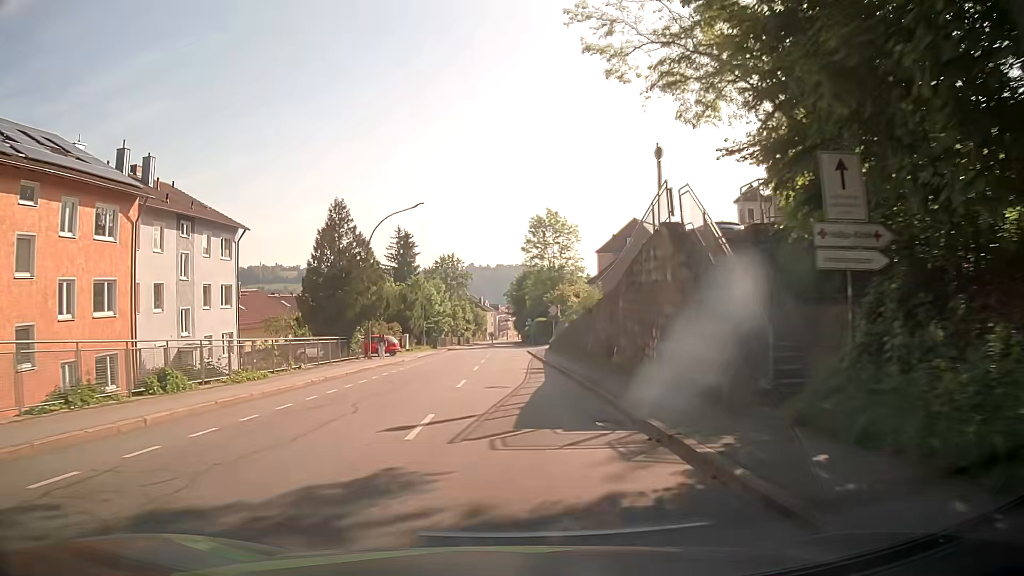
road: tertiary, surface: asphalt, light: Day
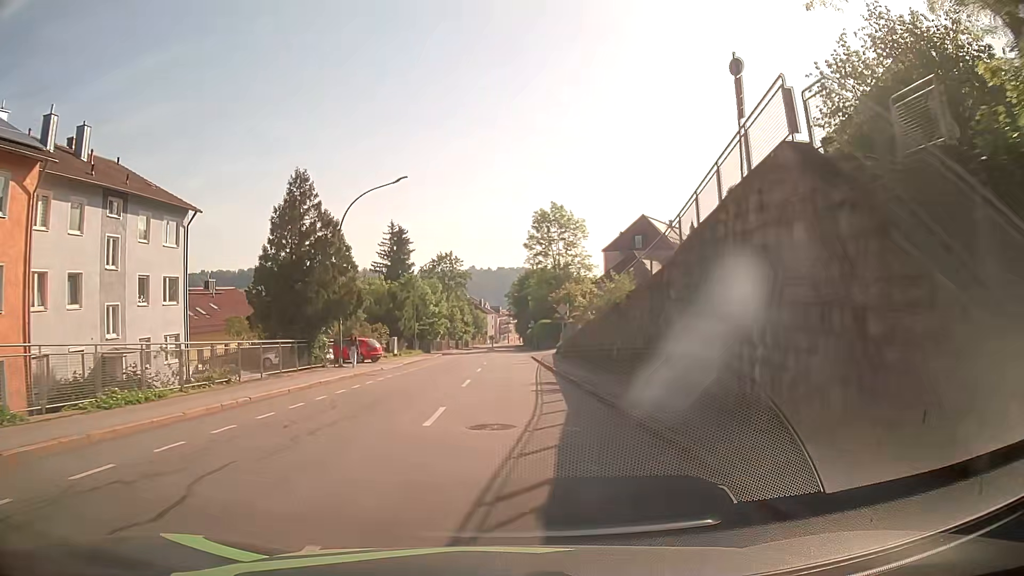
(-0.1, +7.2) m; -1°
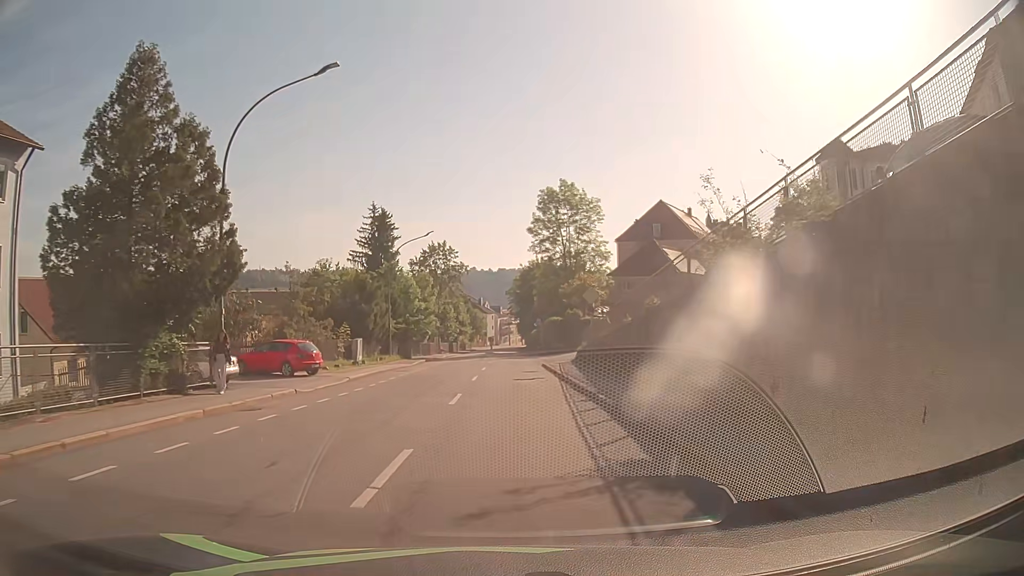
(+0.1, +14.0) m; 0°
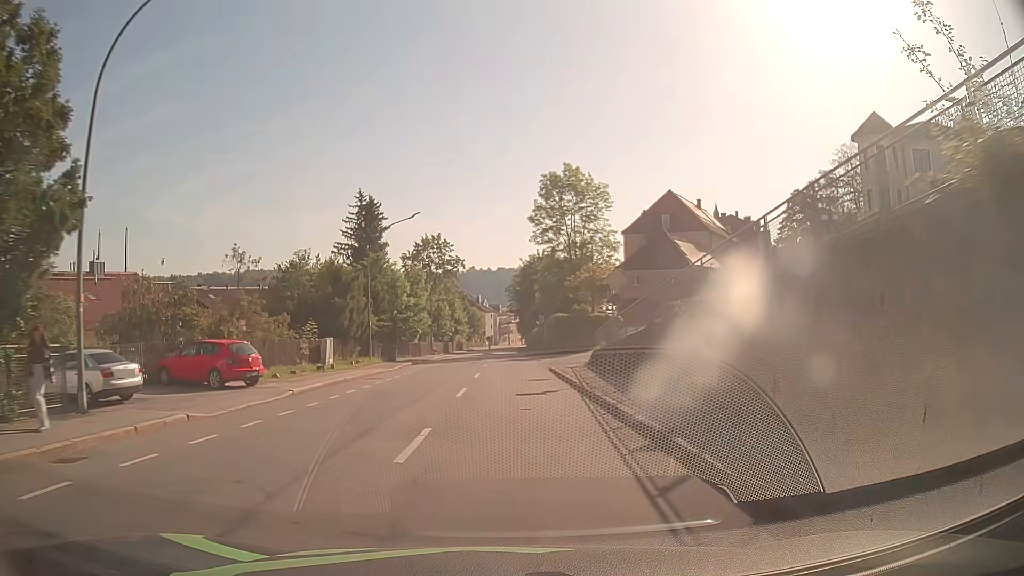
(0.0, +7.0) m; 0°
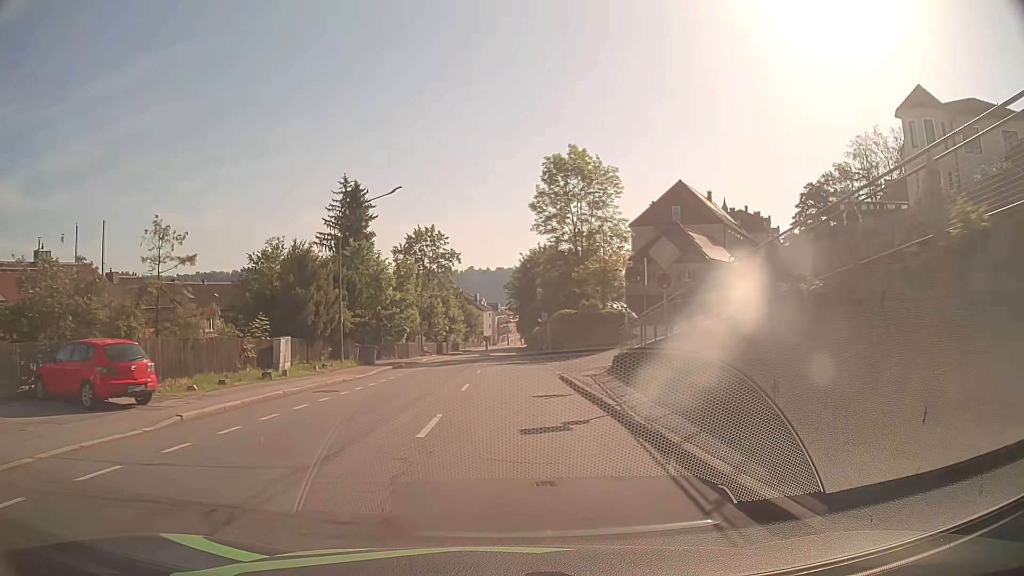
(0.0, +6.9) m; 0°
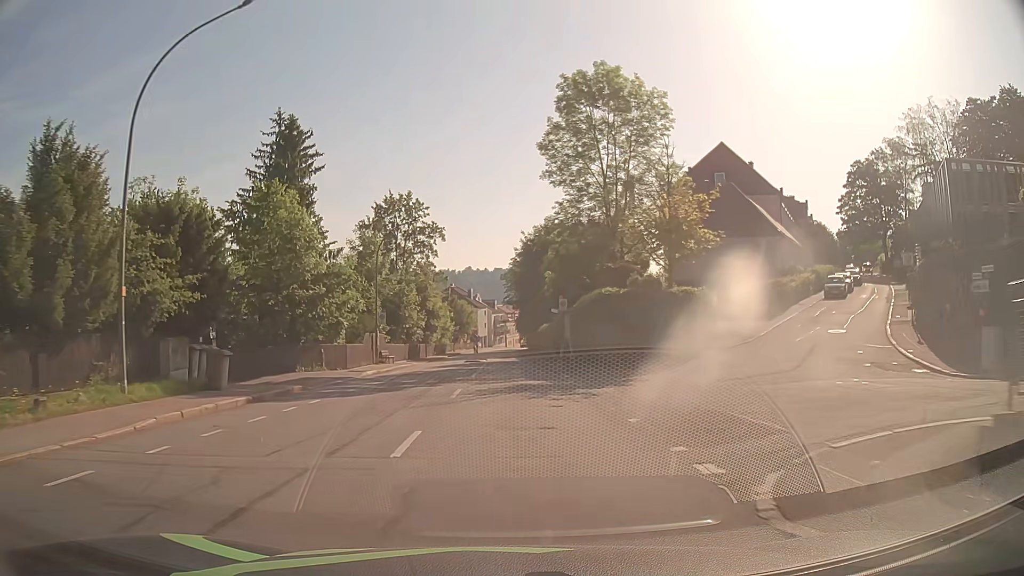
(0.0, +20.5) m; 0°
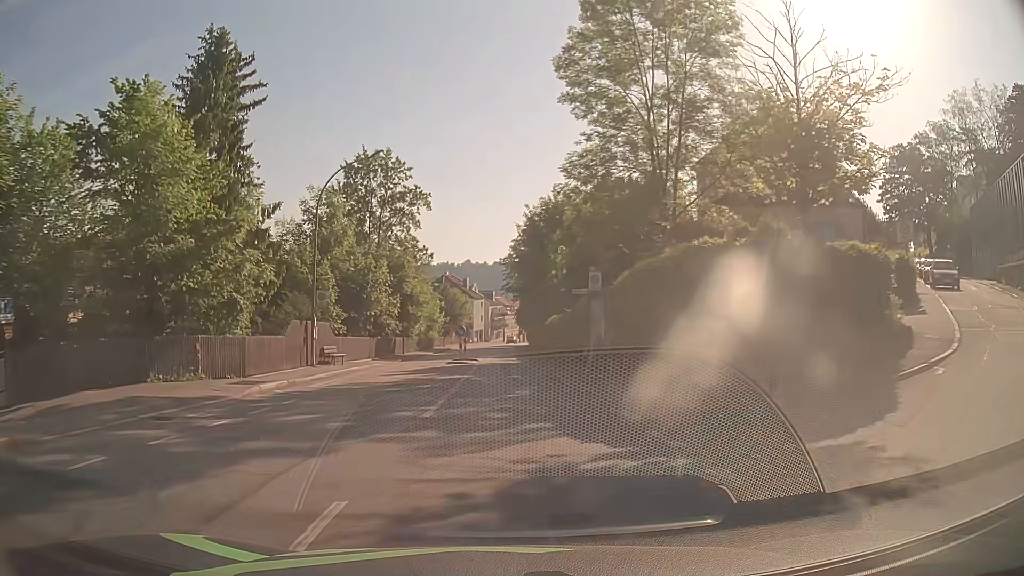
(0.0, +13.5) m; 0°
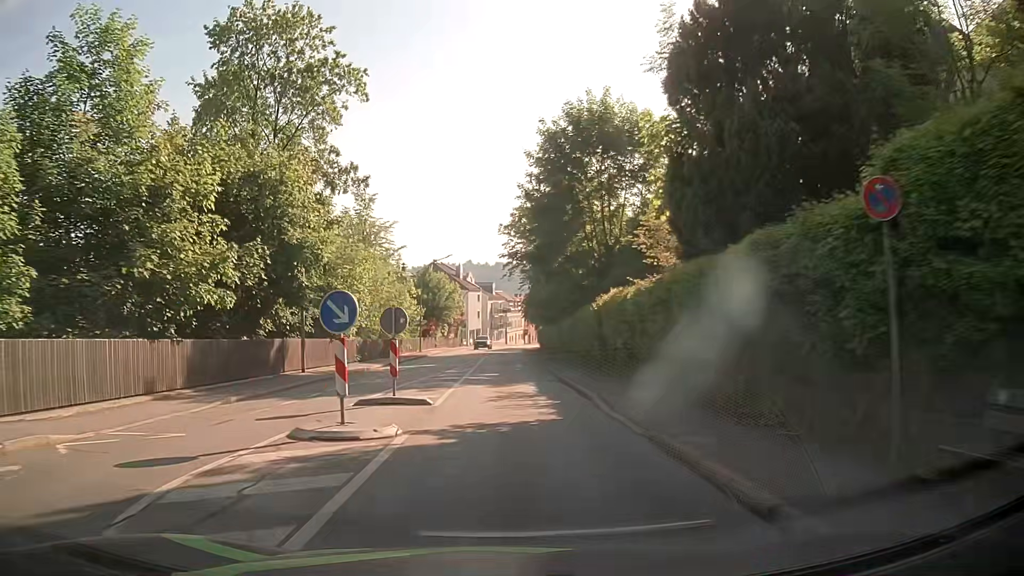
(-0.1, +26.5) m; -1°
(0, +10) (0, +20) (0, +30) (0, +40) (0, +50) (0, +60) (0, +70) (0, +80) (+1, +90) (+2, +100) m
